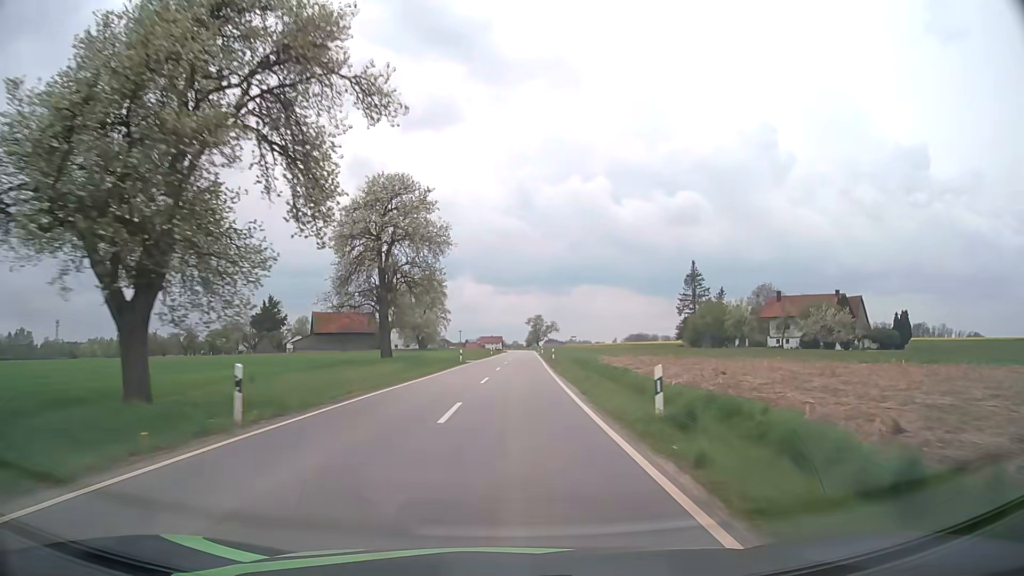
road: tertiary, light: Day
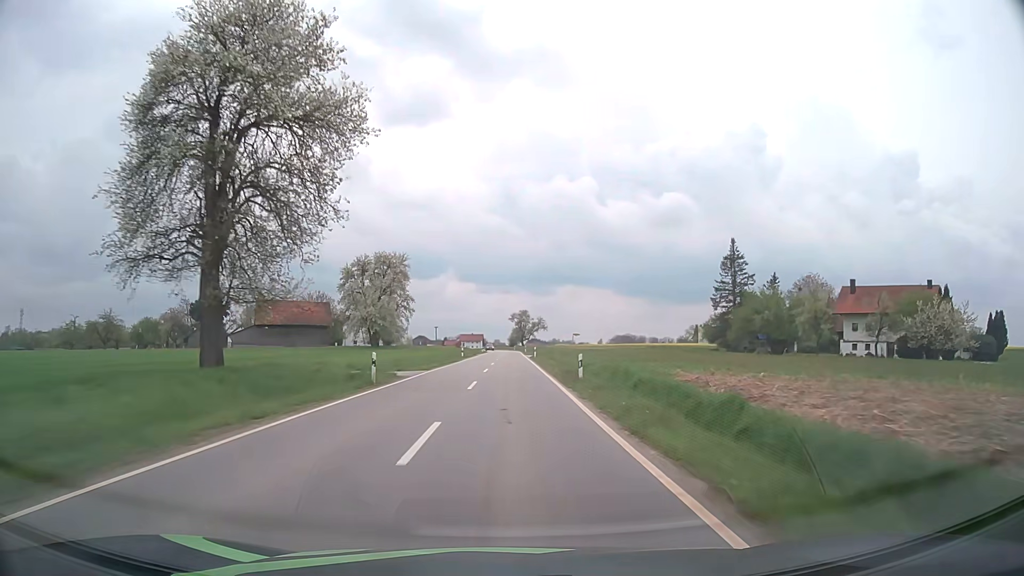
(+0.5, +28.4) m; +2°
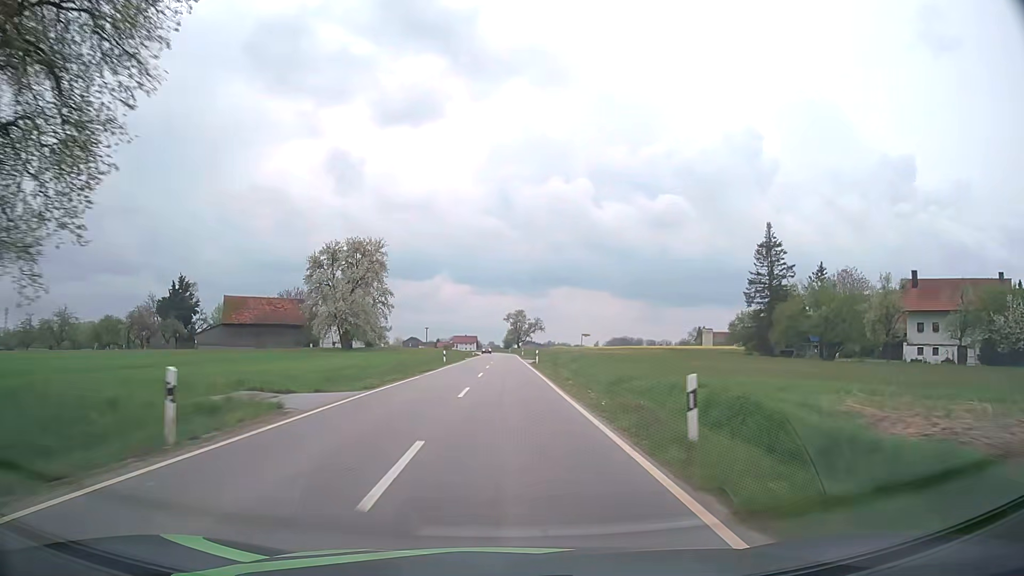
(+0.1, +14.2) m; +1°
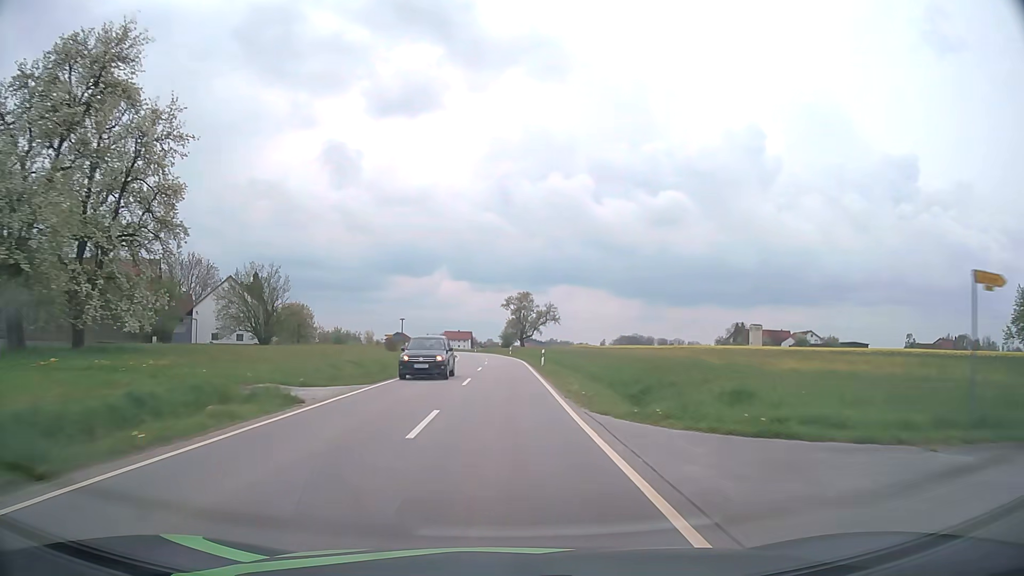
(+0.3, +56.8) m; 0°
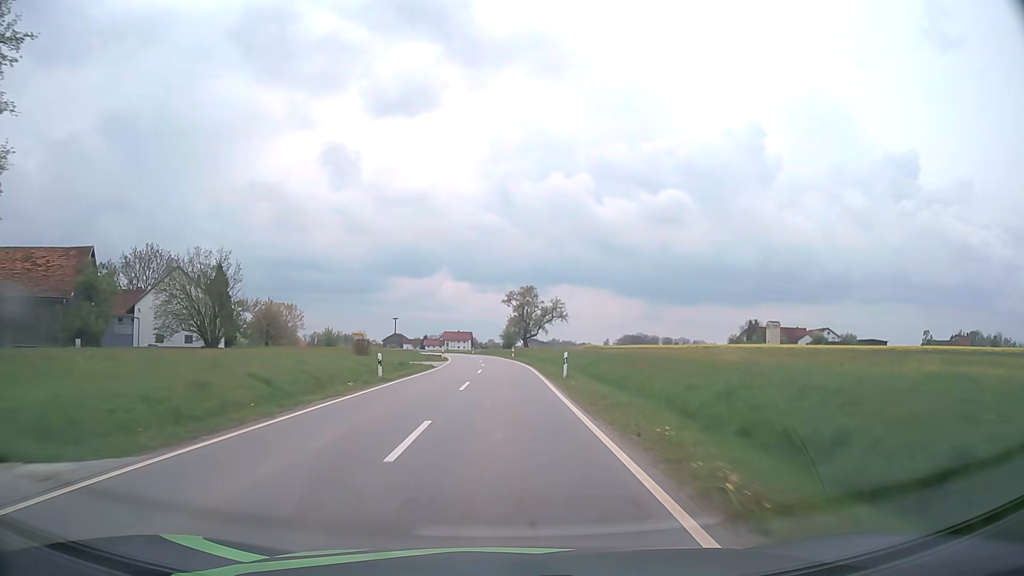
(0.0, +14.2) m; 0°
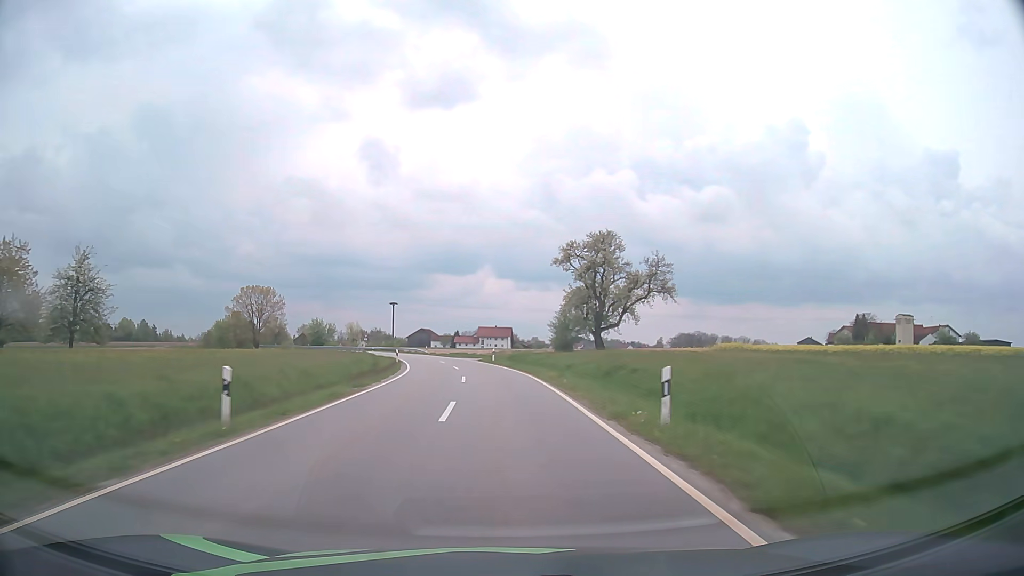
(-1.0, +56.9) m; -3°
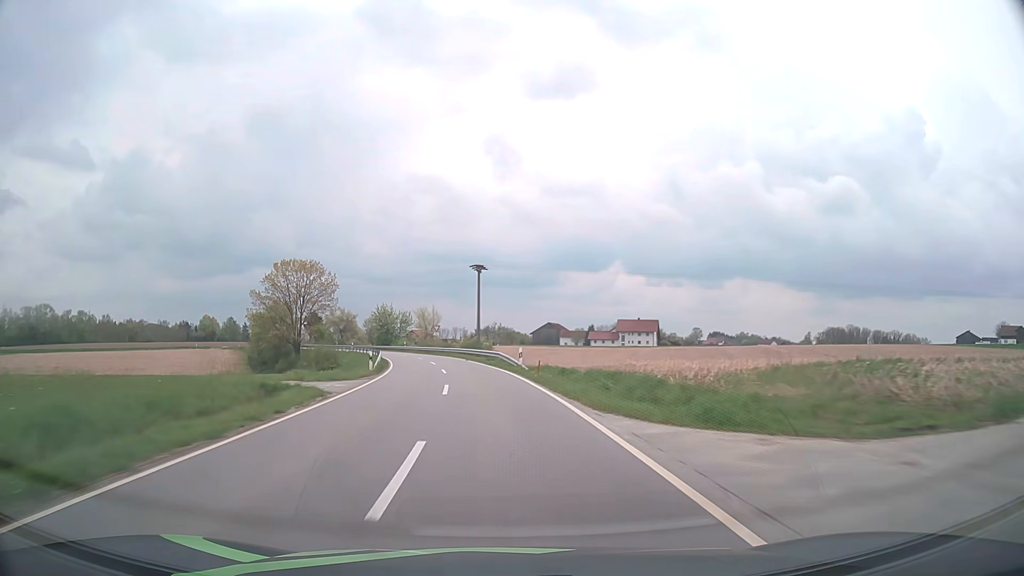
(-4.6, +55.1) m; -11°
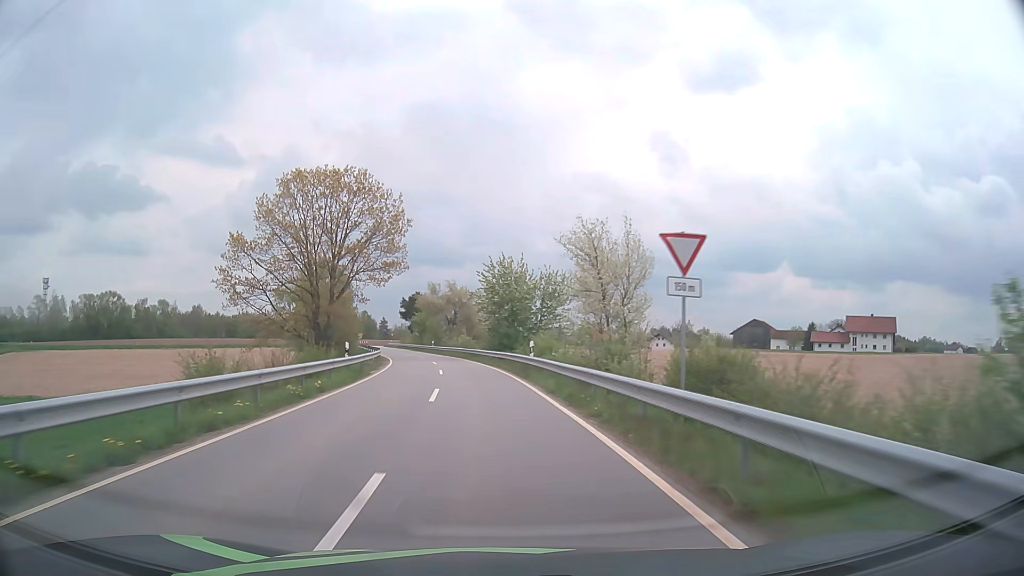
(-7.8, +62.6) m; -14°
(0, +10) (-1, +20) (-2, +30) (-3, +40) (-5, +50) (-7, +59) (-9, +69) (-12, +79) (-15, +88) (-17, +98) m
